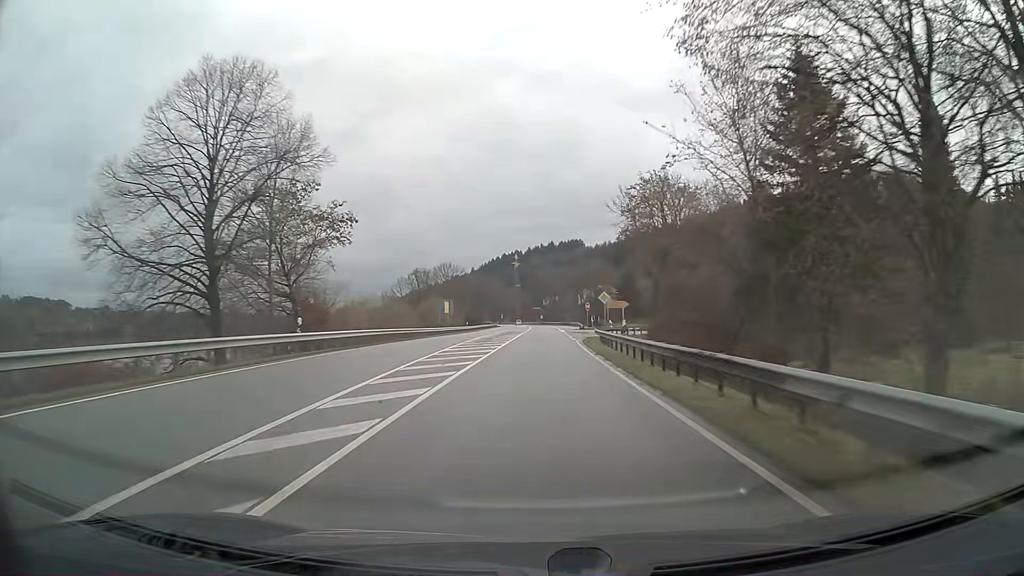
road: primary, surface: asphalt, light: Day
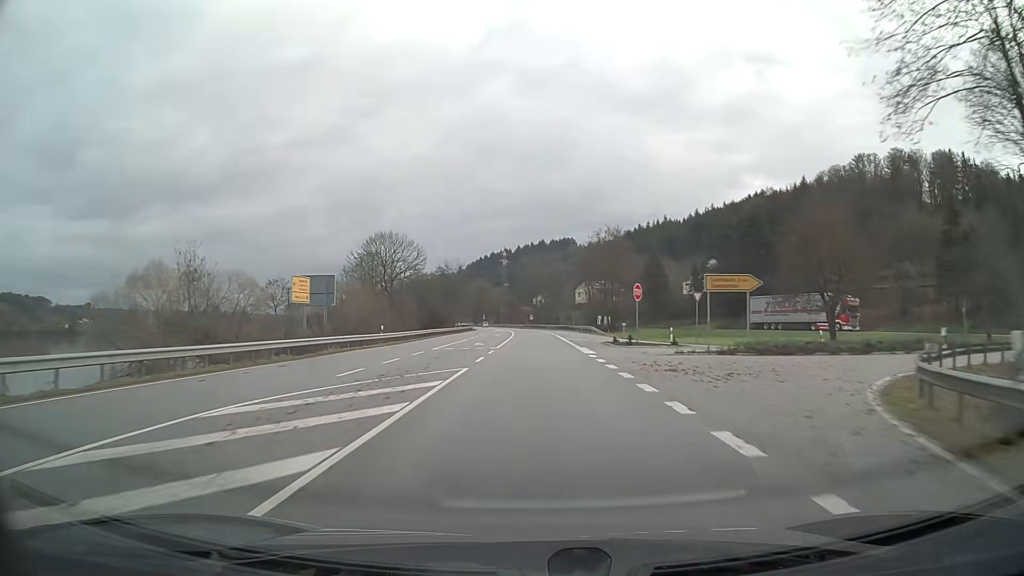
(+0.4, +47.4) m; +1°
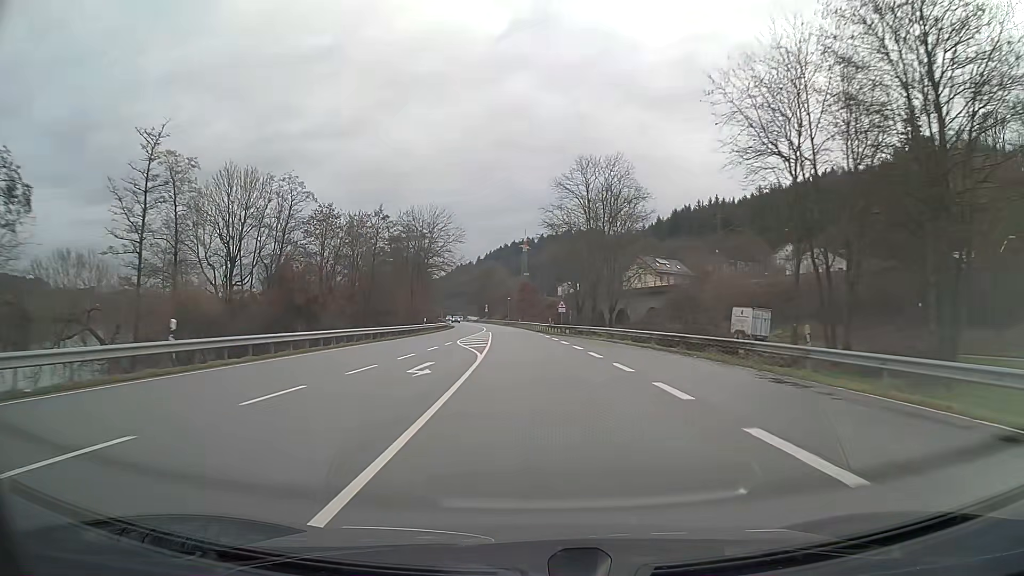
(-1.0, +78.8) m; -2°
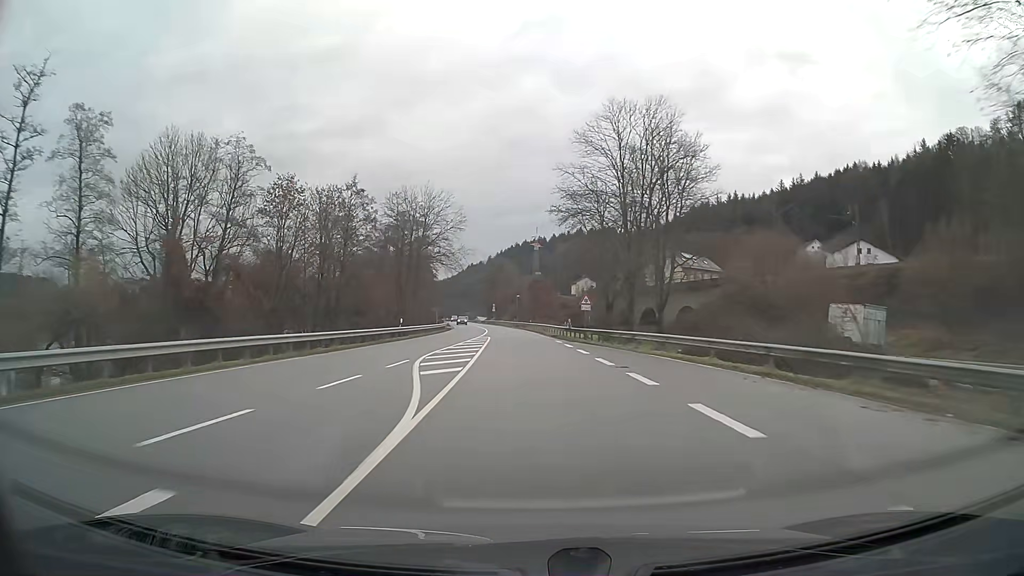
(-0.1, +15.5) m; -1°
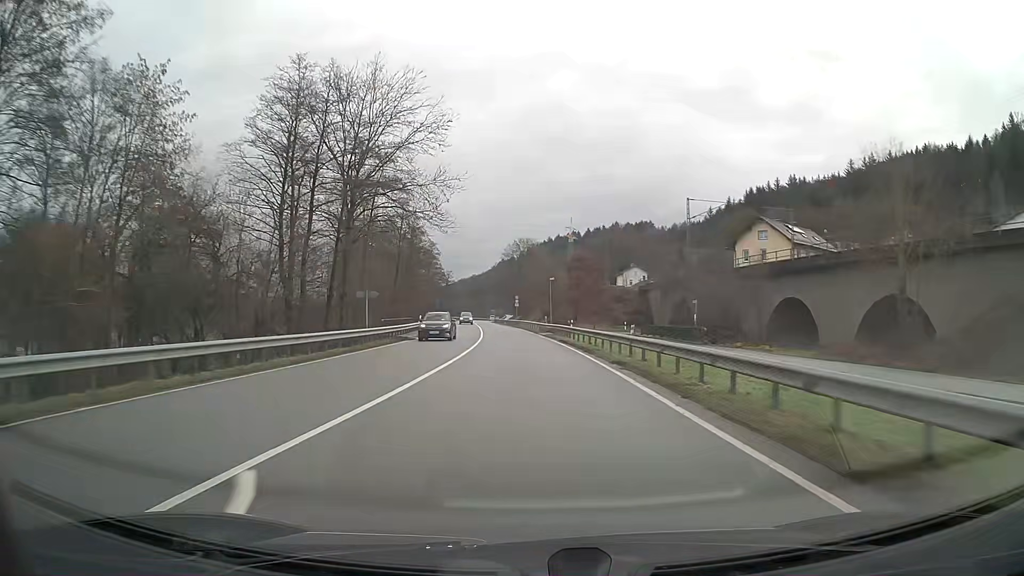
(-1.1, +45.0) m; -3°
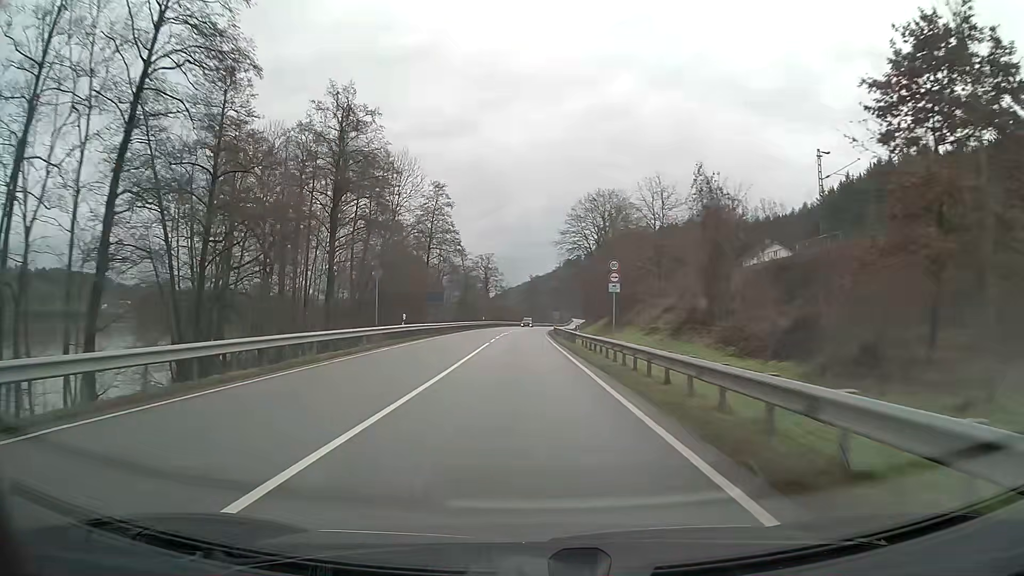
(-3.3, +69.6) m; -5°
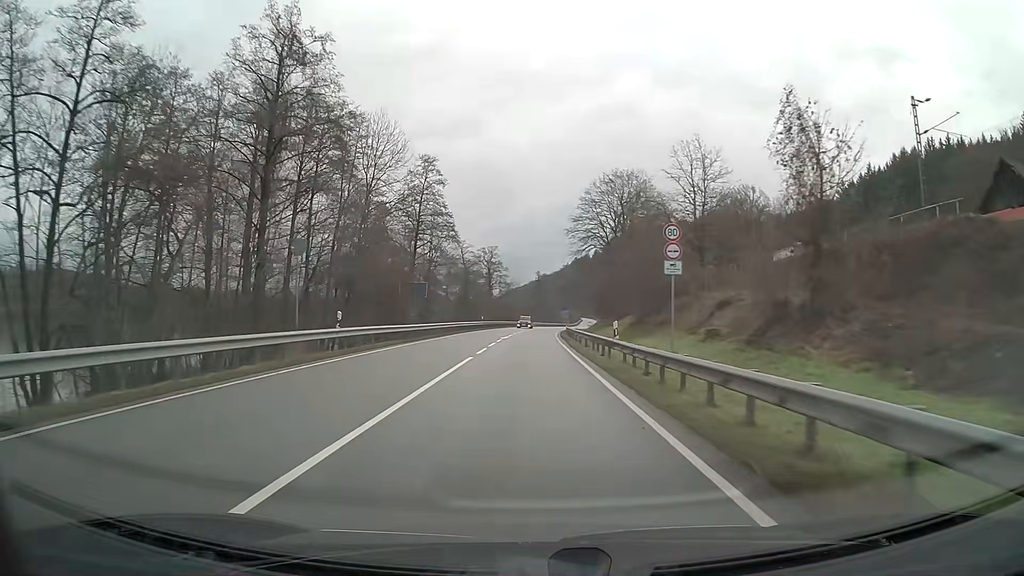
(-0.1, +13.2) m; 0°
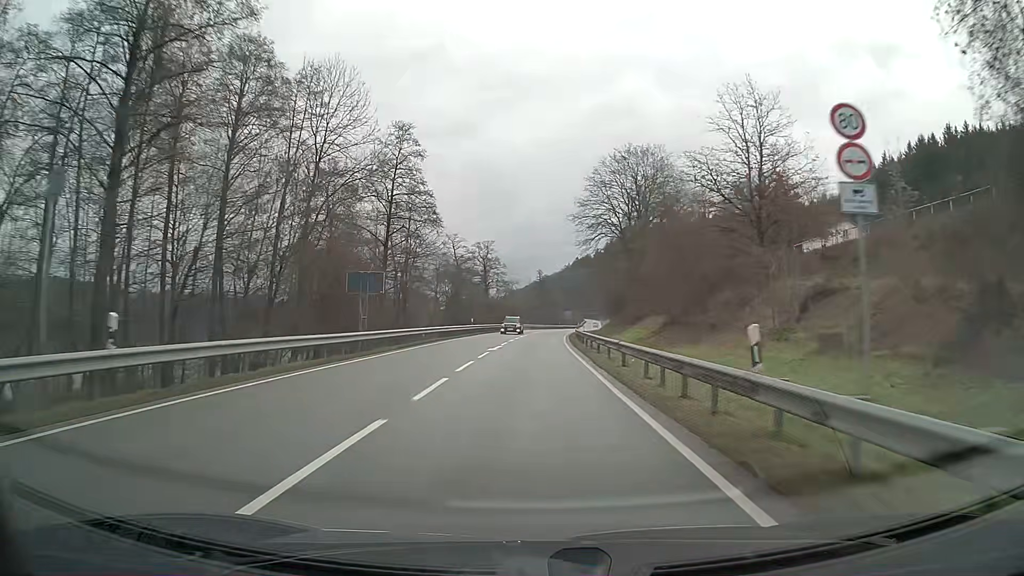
(0.0, +13.1) m; 0°
